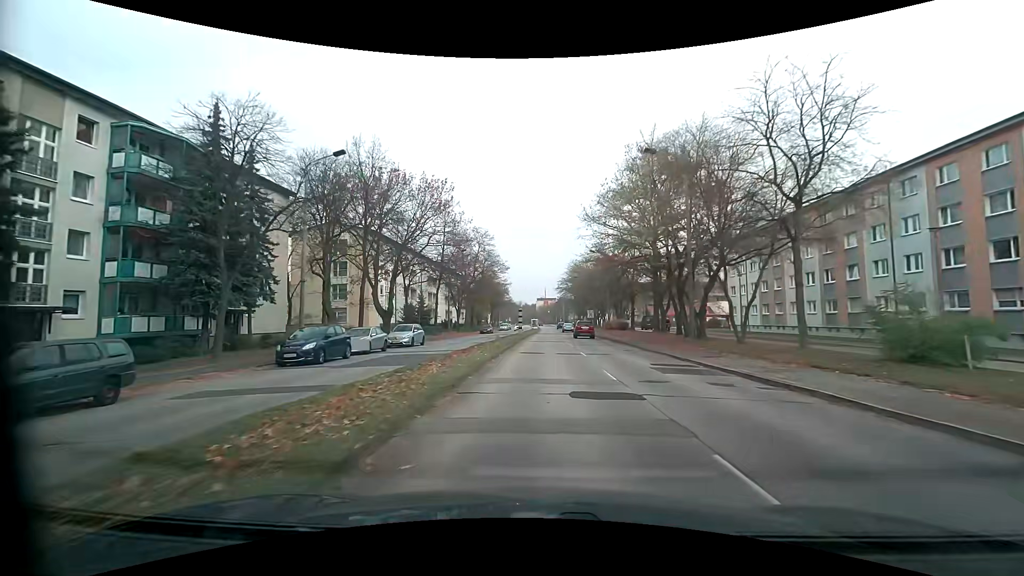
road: tertiary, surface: asphalt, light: Day
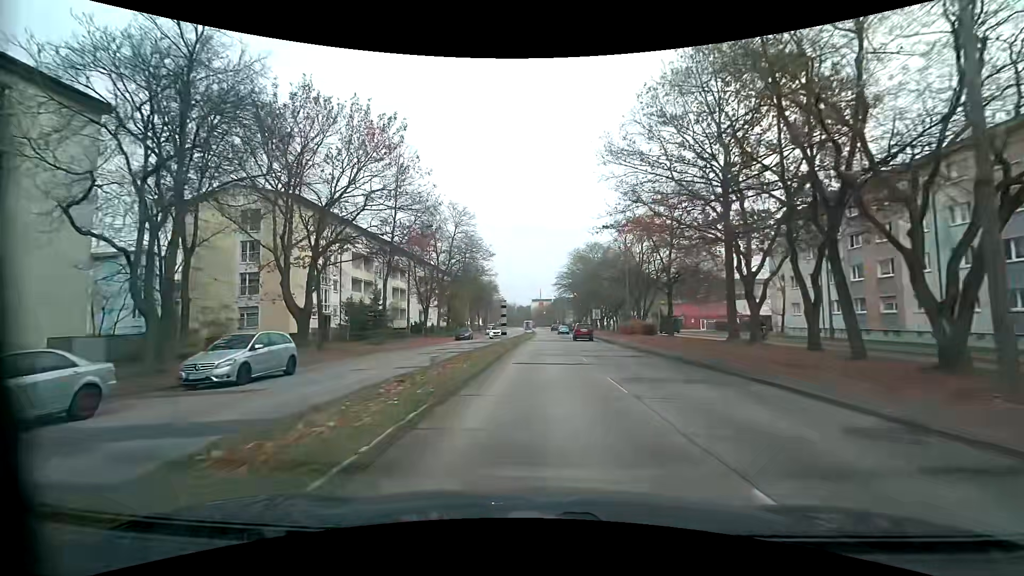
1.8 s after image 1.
(+0.2, +18.9) m; +1°
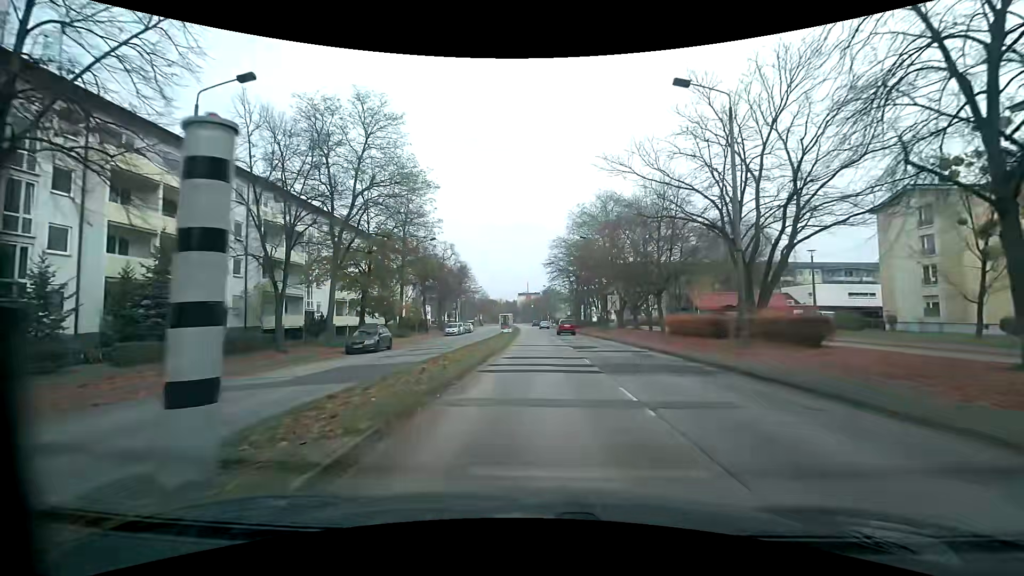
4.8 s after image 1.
(+0.2, +30.1) m; 0°
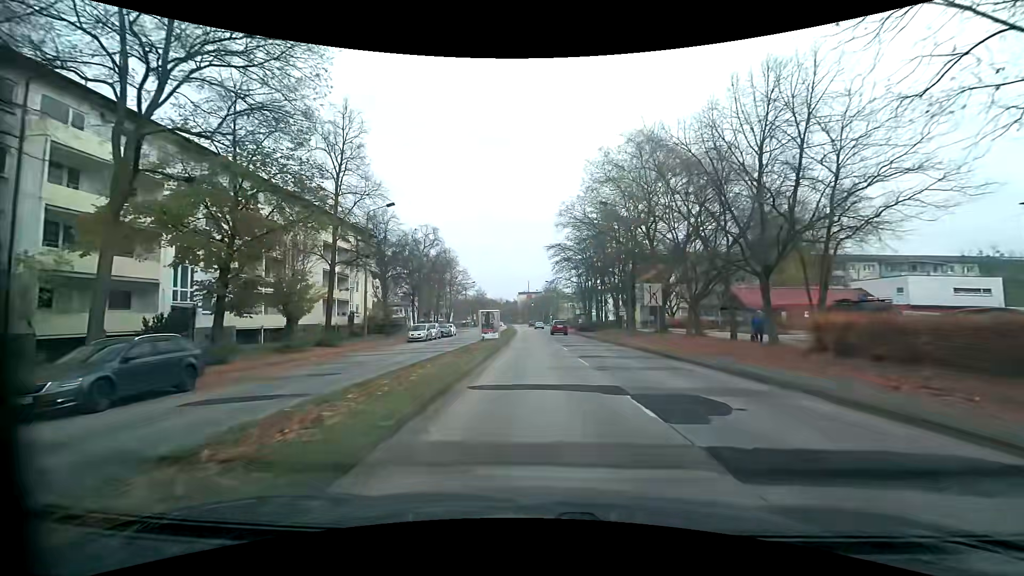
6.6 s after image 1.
(+0.3, +17.9) m; +1°
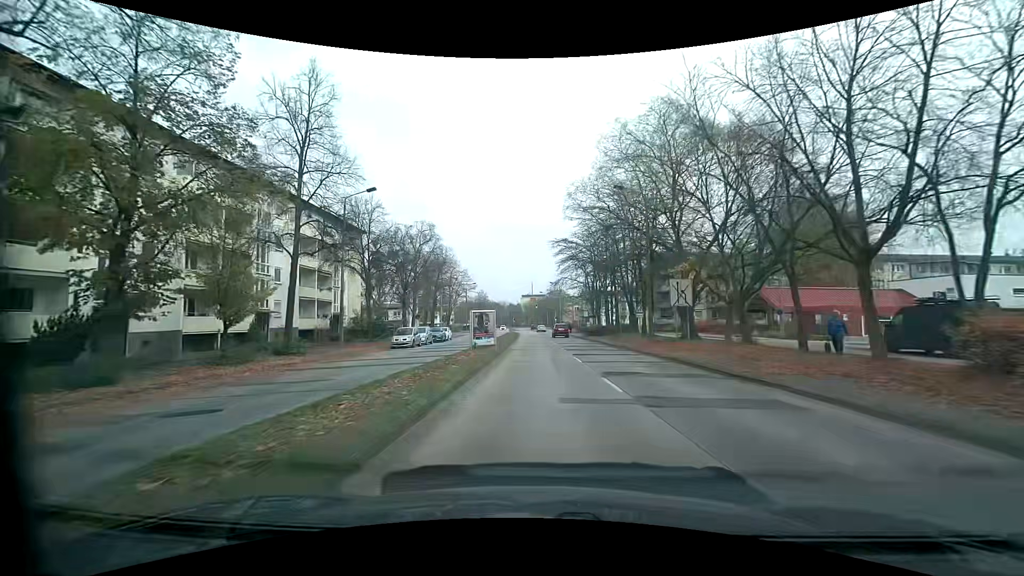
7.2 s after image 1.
(0.0, +5.9) m; -1°
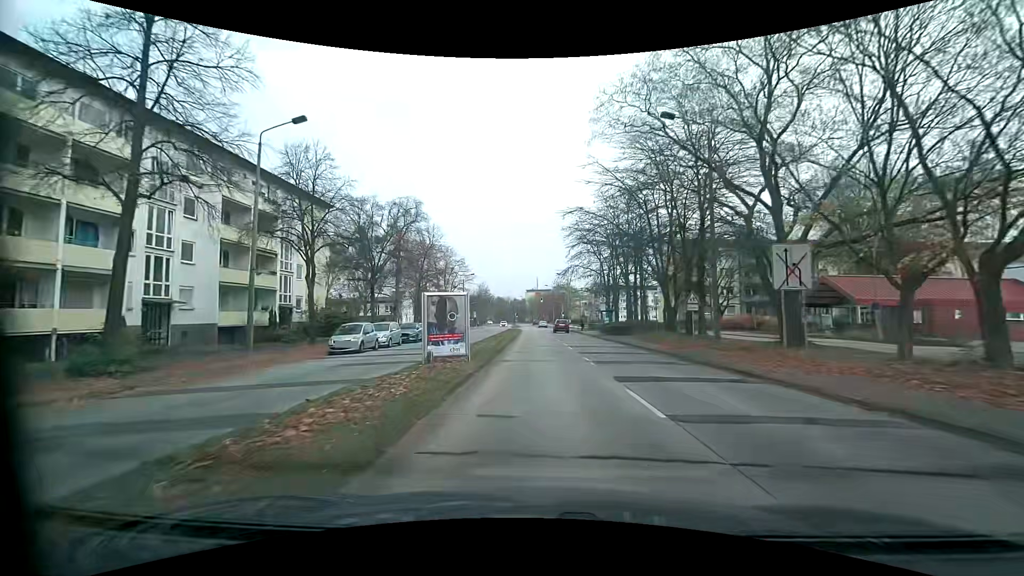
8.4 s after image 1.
(0.0, +12.1) m; 0°
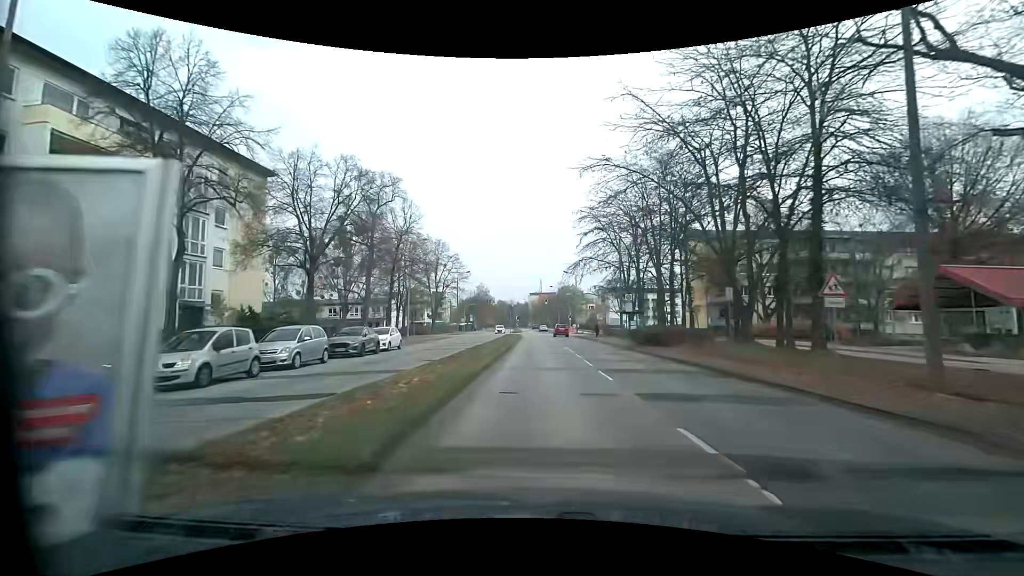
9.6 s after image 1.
(-0.2, +12.5) m; -2°
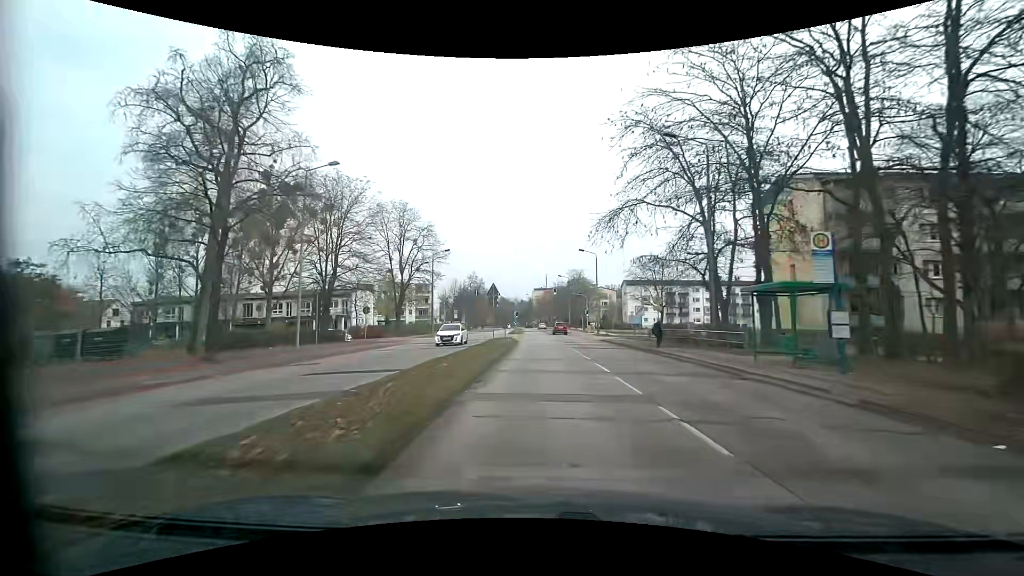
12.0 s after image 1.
(+0.3, +25.7) m; +1°
(0, +10) (0, +20) (0, +30) (0, +40) (0, +50) (0, +60) (-1, +70) (-1, +80) (-1, +90) (-2, +100) m
